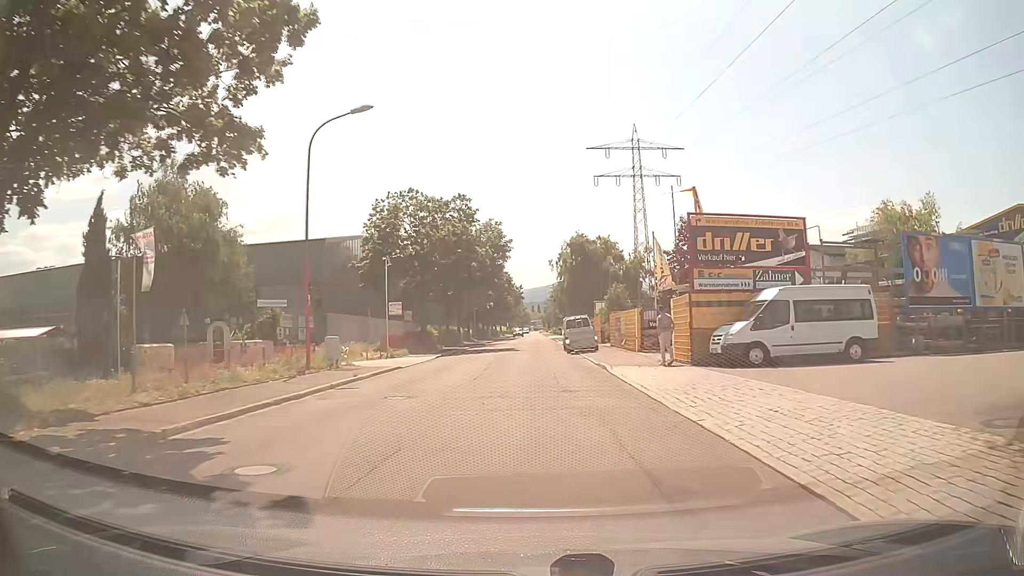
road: unclassified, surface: asphalt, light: Day
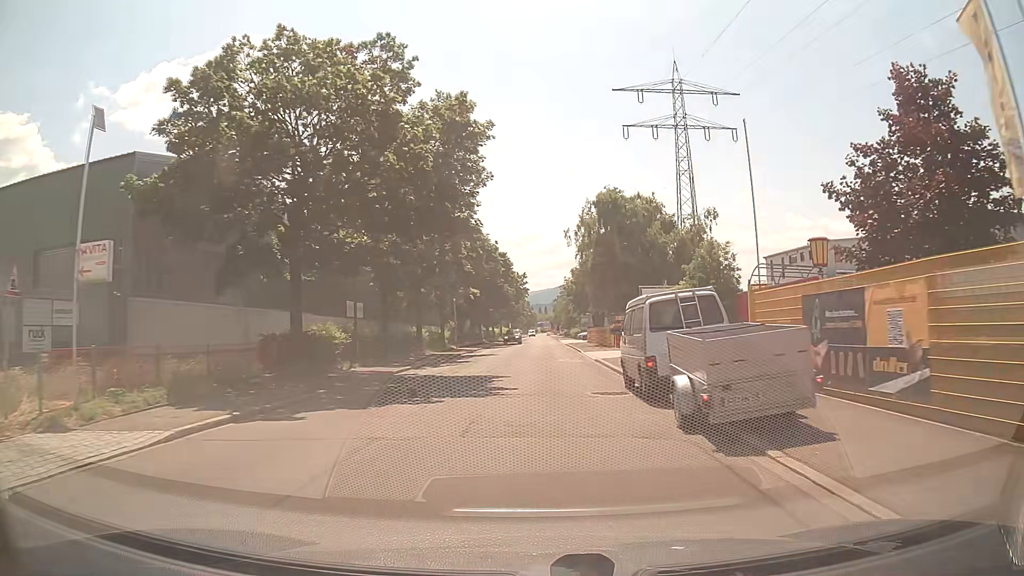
(-0.2, +28.0) m; -1°
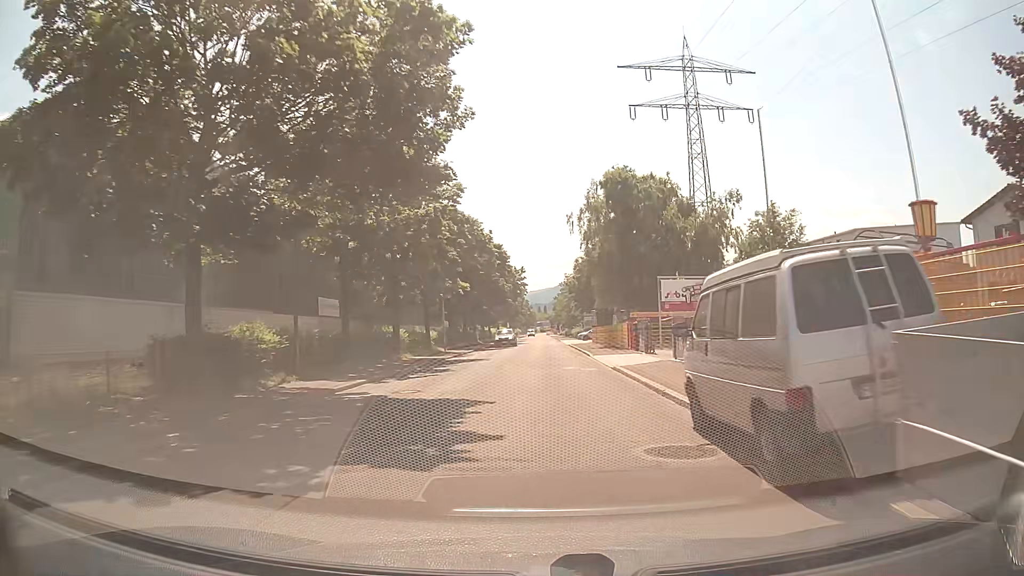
(0.0, +7.2) m; 0°
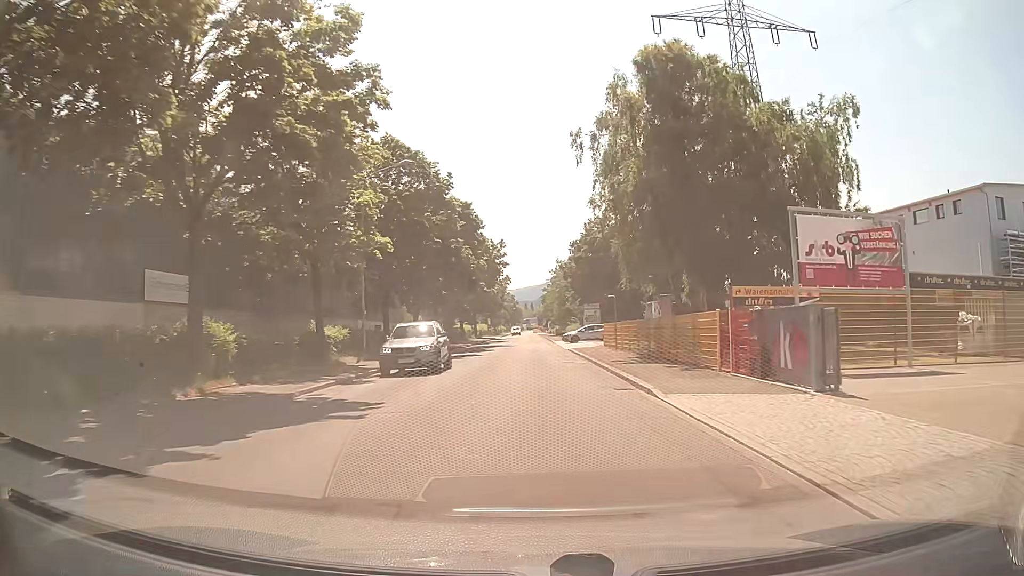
(+0.3, +21.6) m; +1°
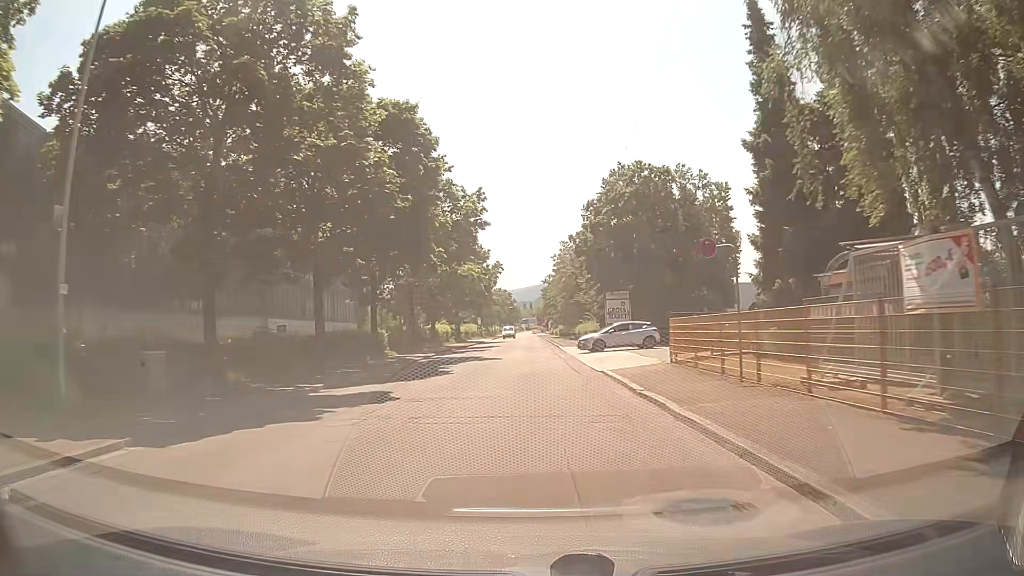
(0.0, +21.7) m; 0°
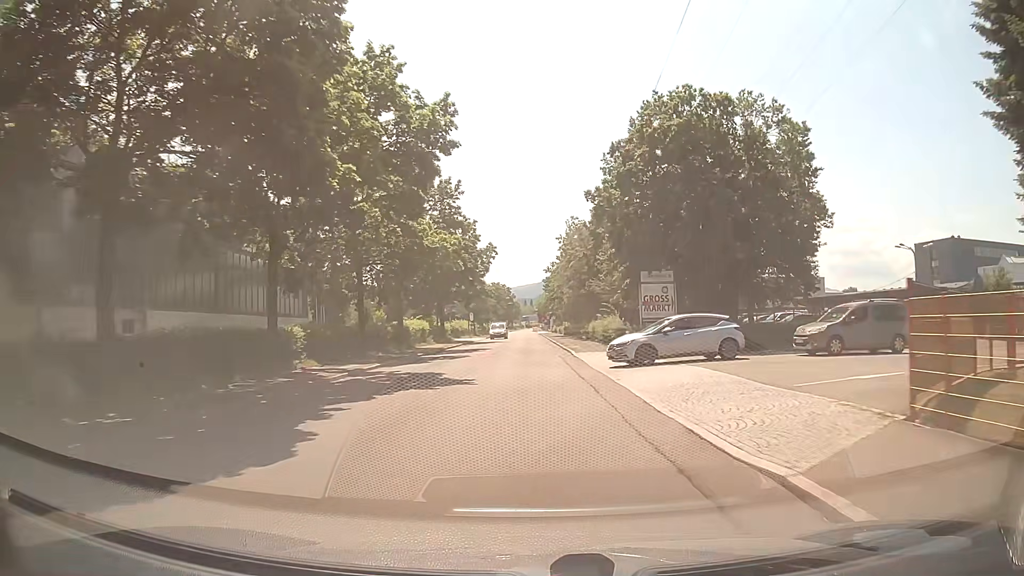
(+0.1, +14.5) m; +1°
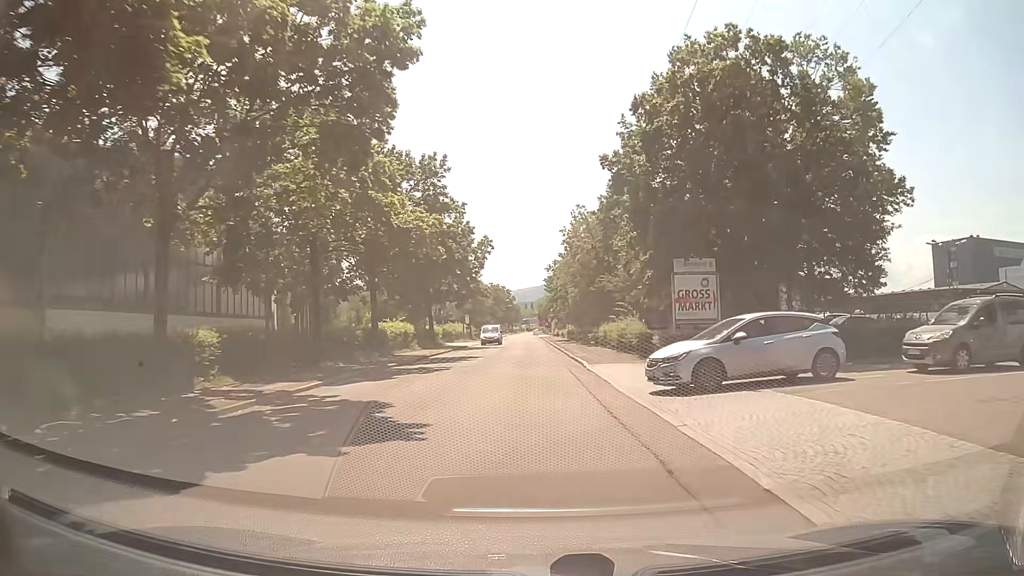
(-0.1, +7.3) m; -1°
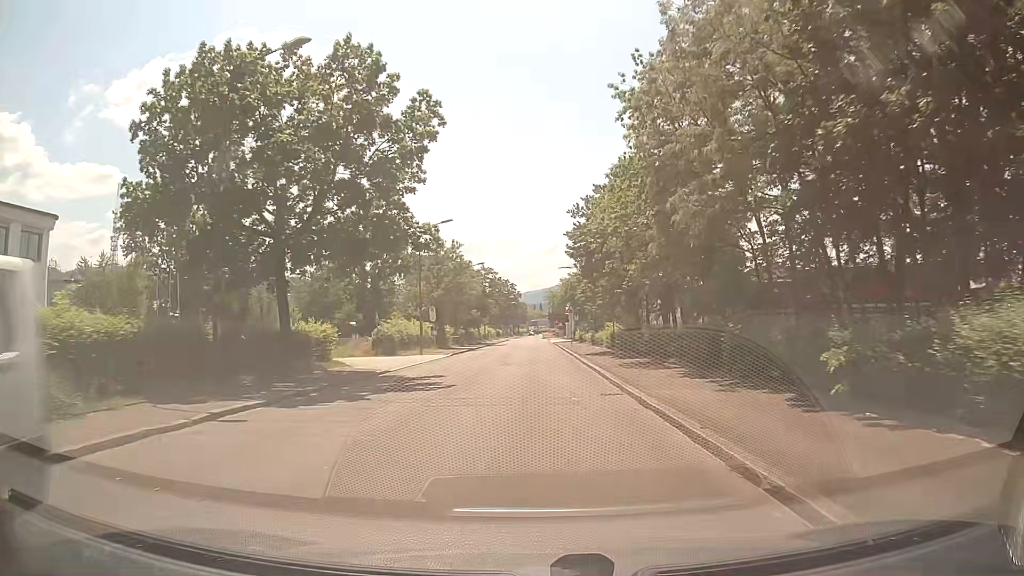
(0.0, +36.5) m; -1°
